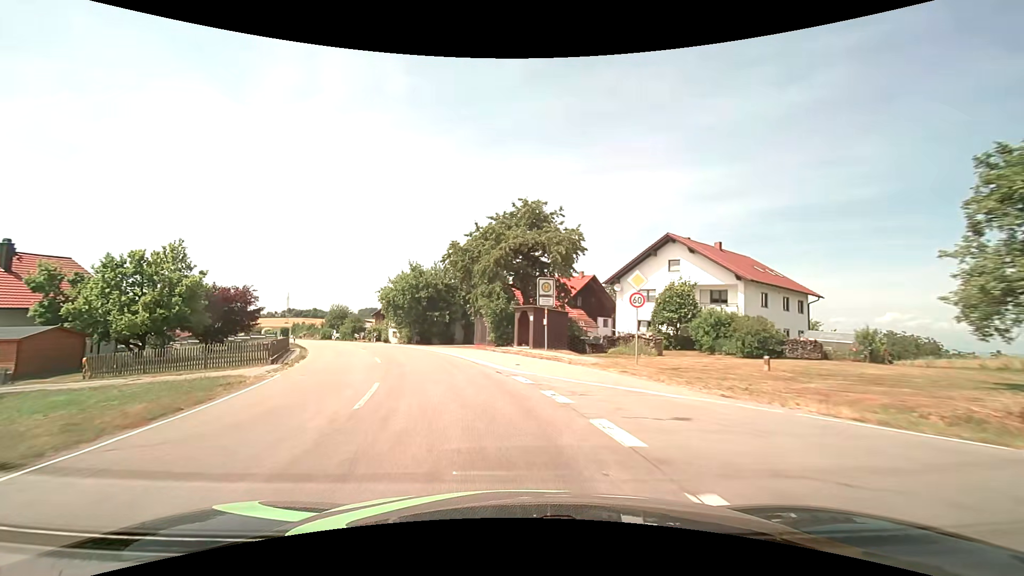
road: tertiary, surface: asphalt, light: Day
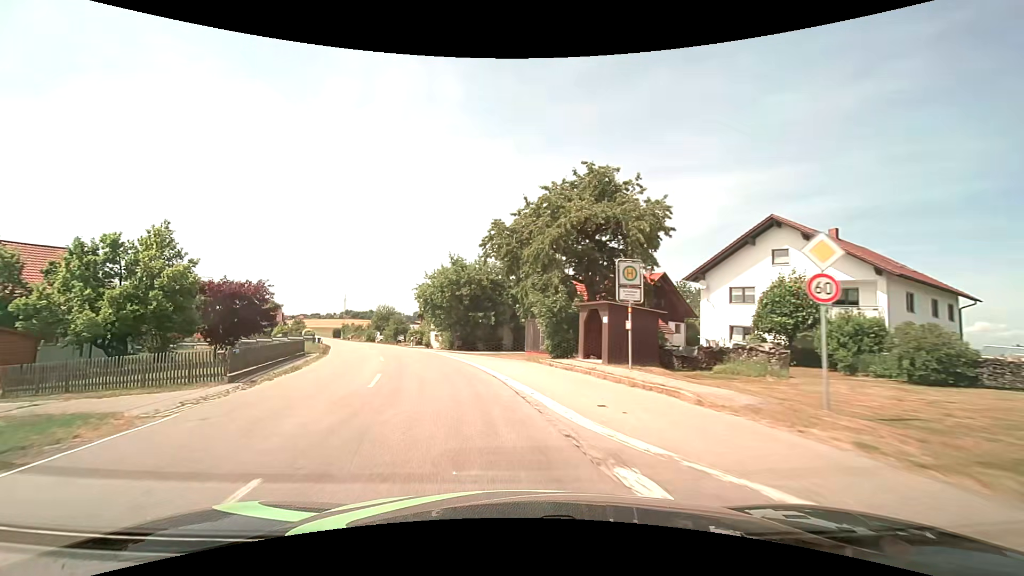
(-0.4, +7.9) m; -6°
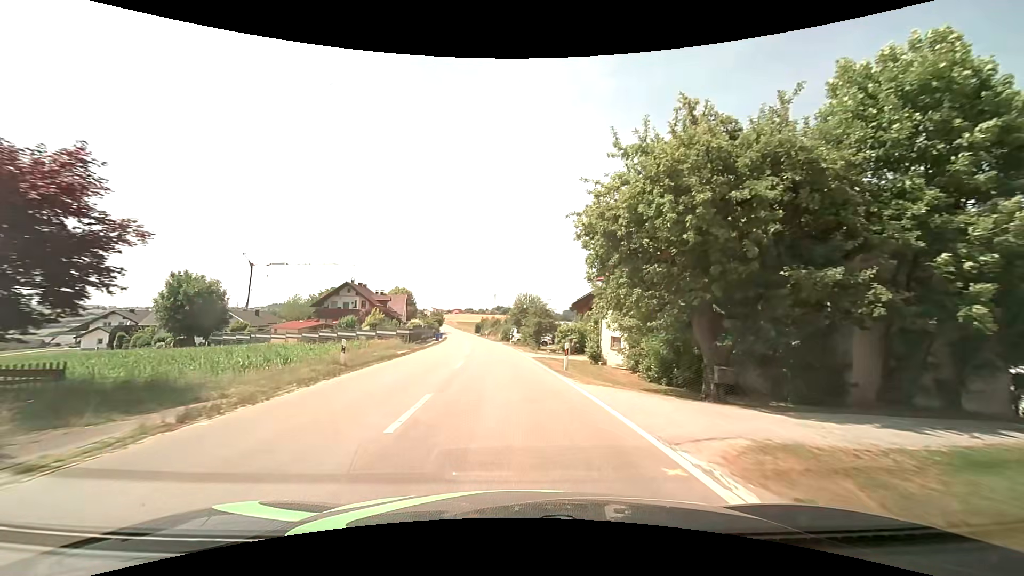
(-6.1, +29.4) m; -18°
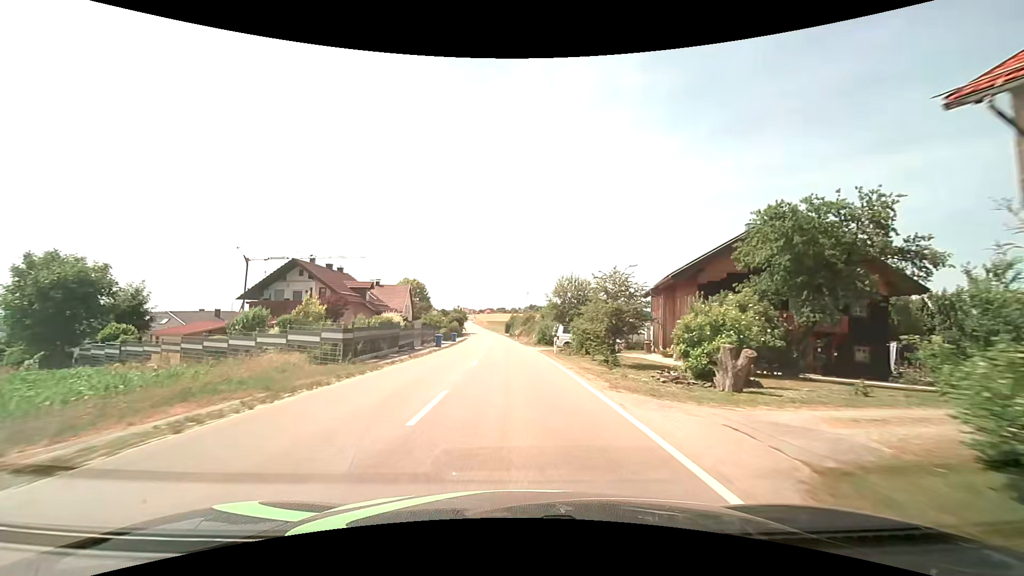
(-0.7, +23.9) m; -4°
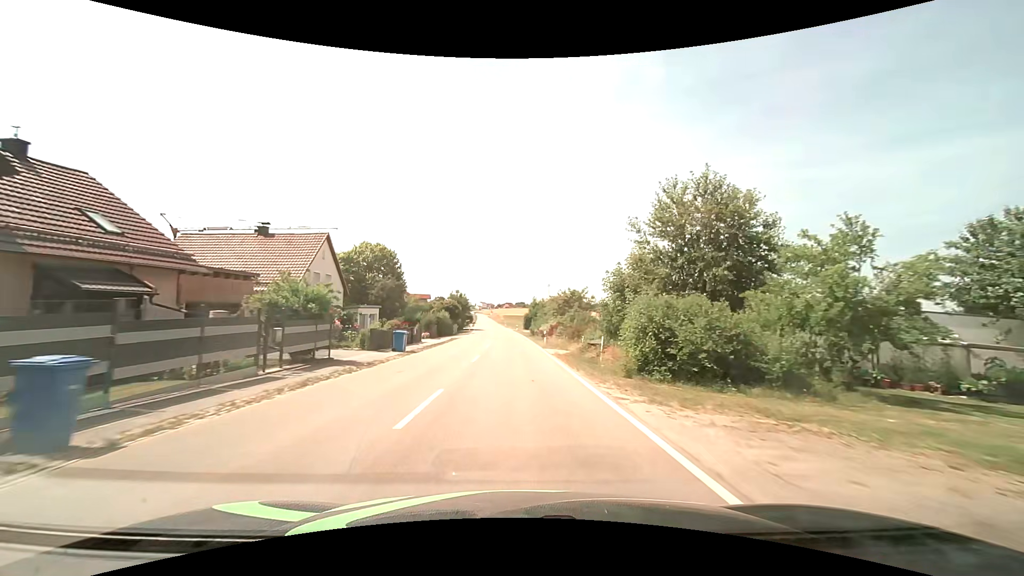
(-0.5, +36.6) m; -2°
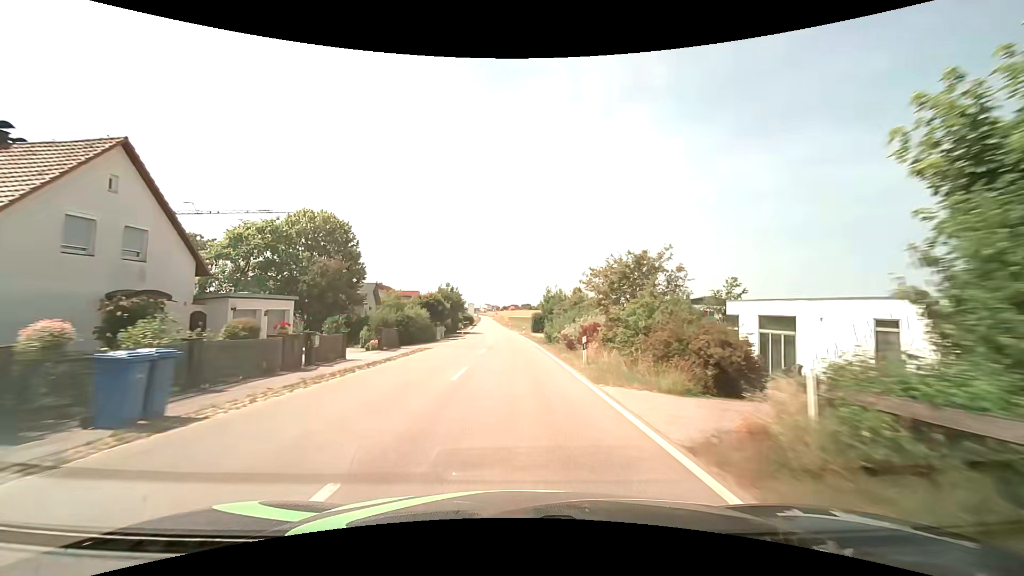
(-0.1, +18.6) m; -1°
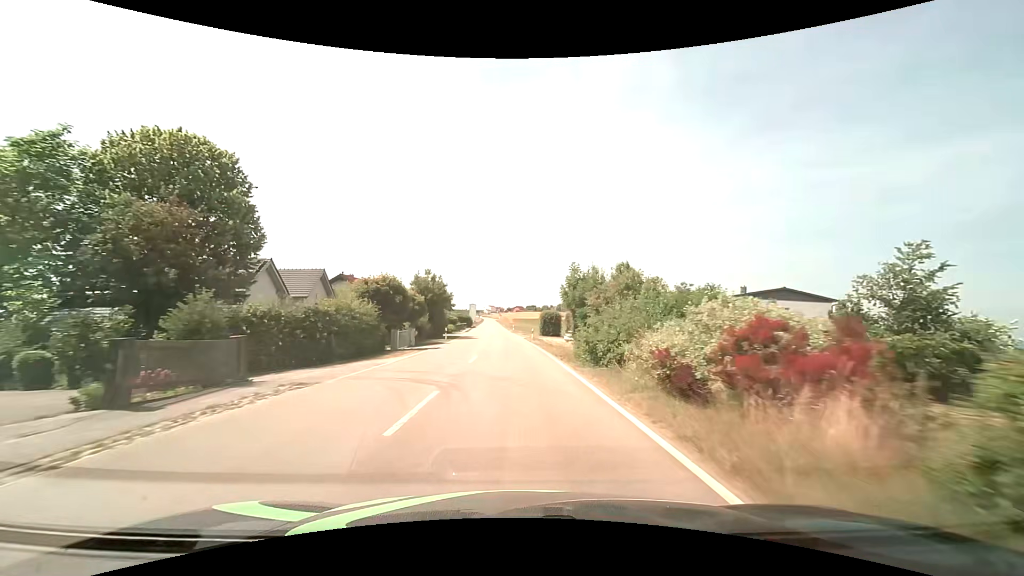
(-0.1, +18.2) m; -1°
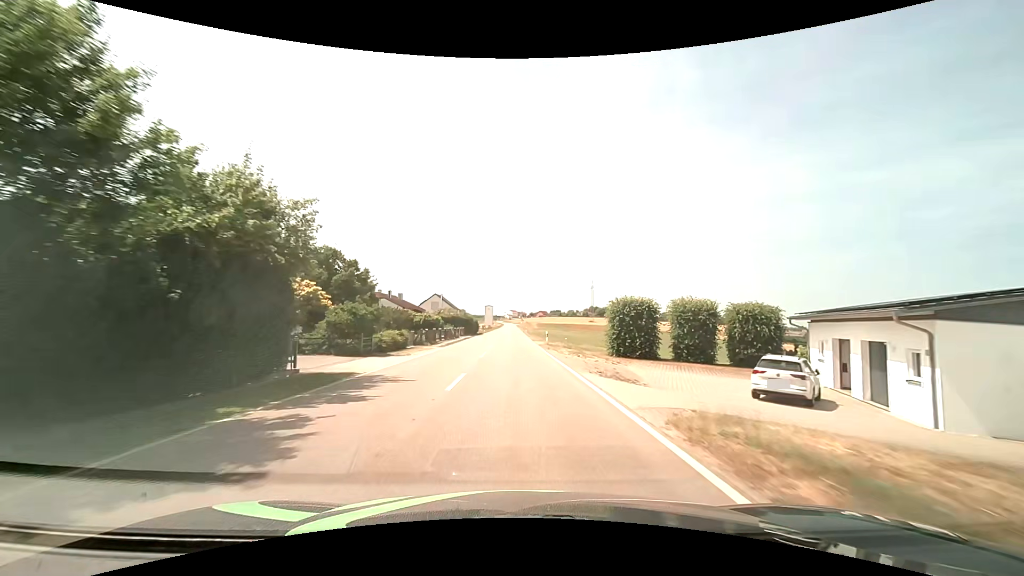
(-0.9, +43.1) m; -2°
(0, +10) (0, +20) (0, +30) (0, +40) (0, +50) (0, +60) (-1, +70) (-1, +80) (-1, +90) (-1, +100) m
